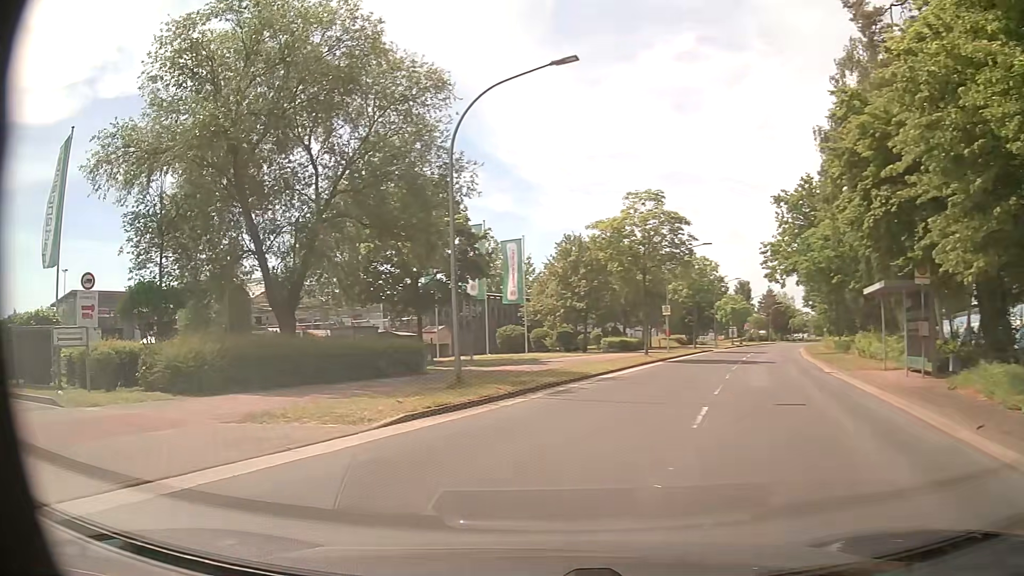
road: unclassified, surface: asphalt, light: Day
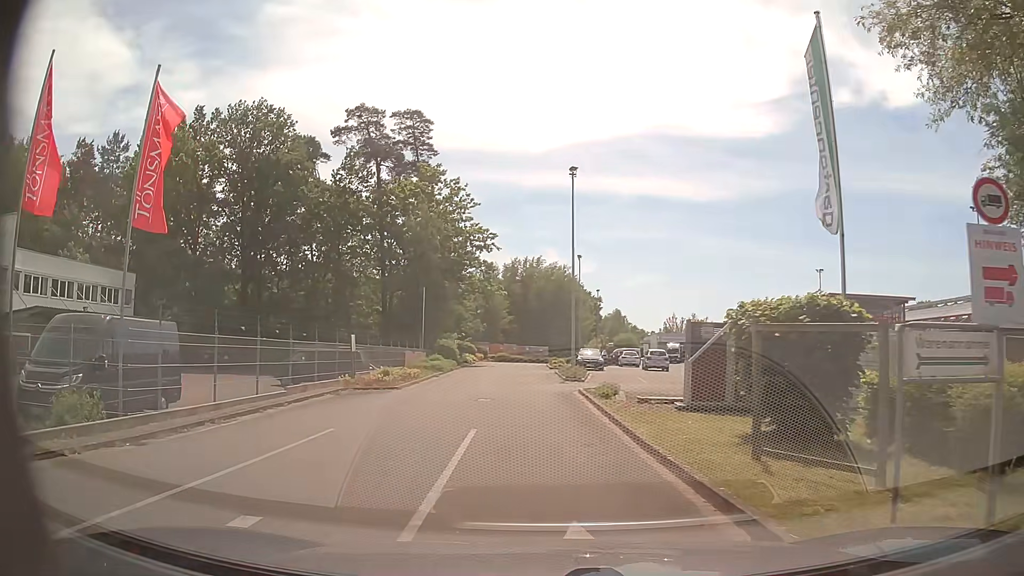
(-6.6, +8.6) m; -68°
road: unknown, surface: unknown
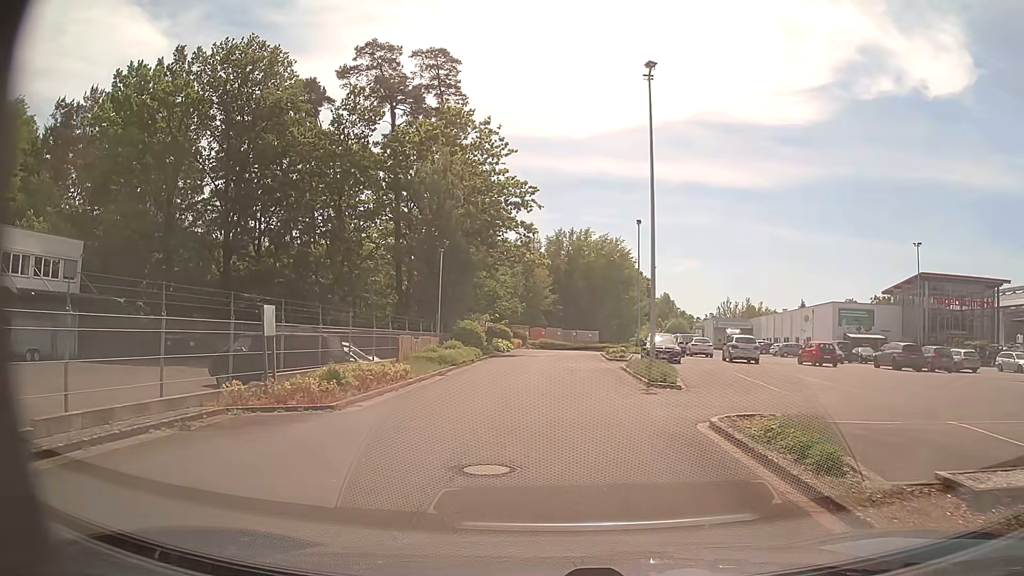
(-0.5, +11.9) m; -4°
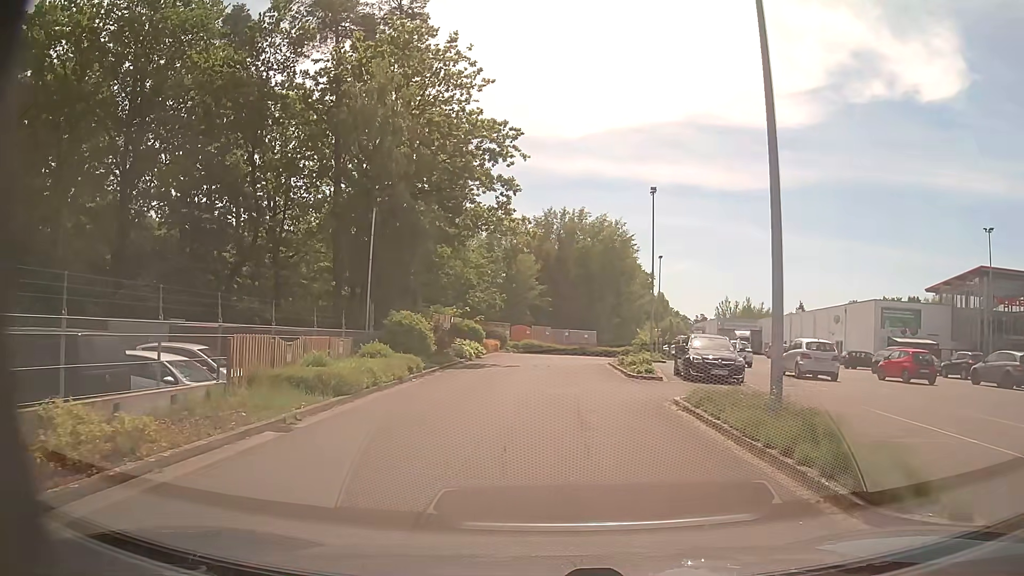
(+0.2, +12.6) m; +1°
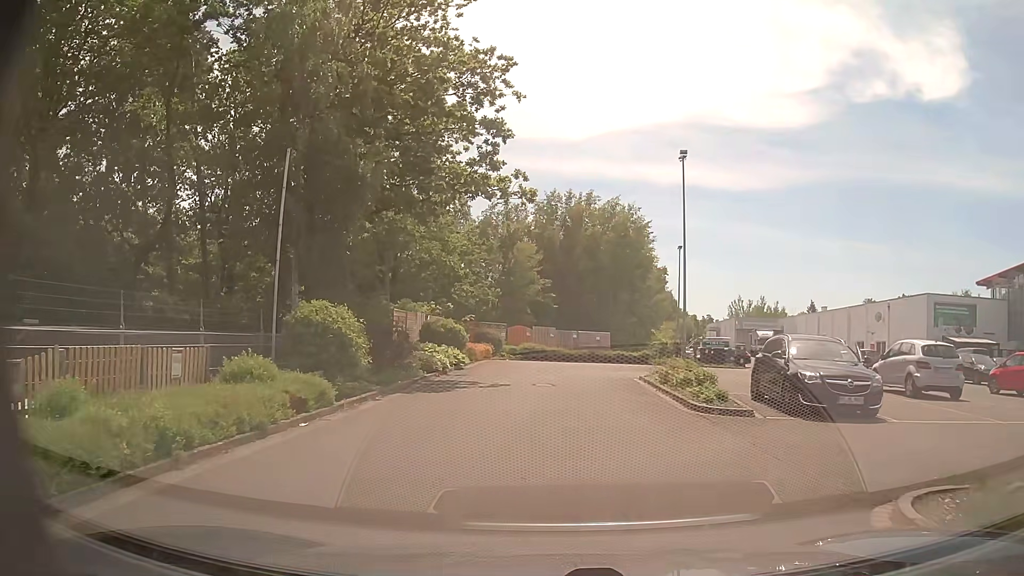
(+0.1, +8.8) m; 0°
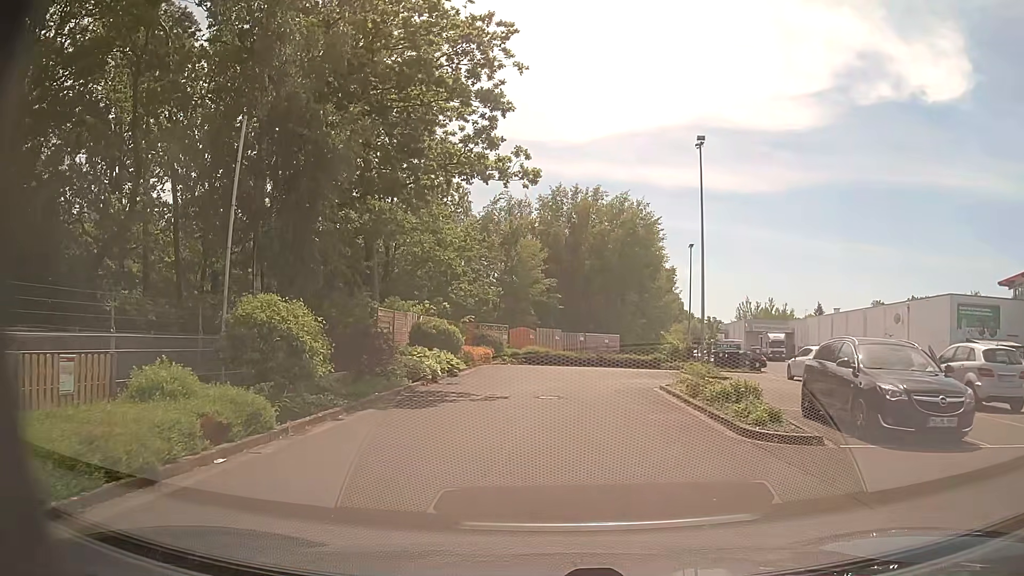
(0.0, +2.9) m; 0°
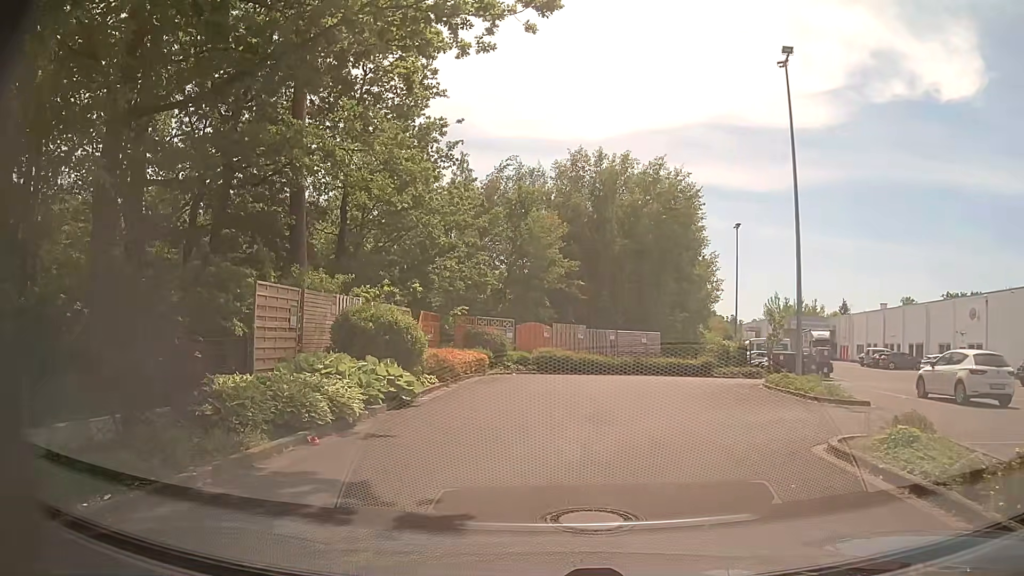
(-0.2, +9.9) m; -3°
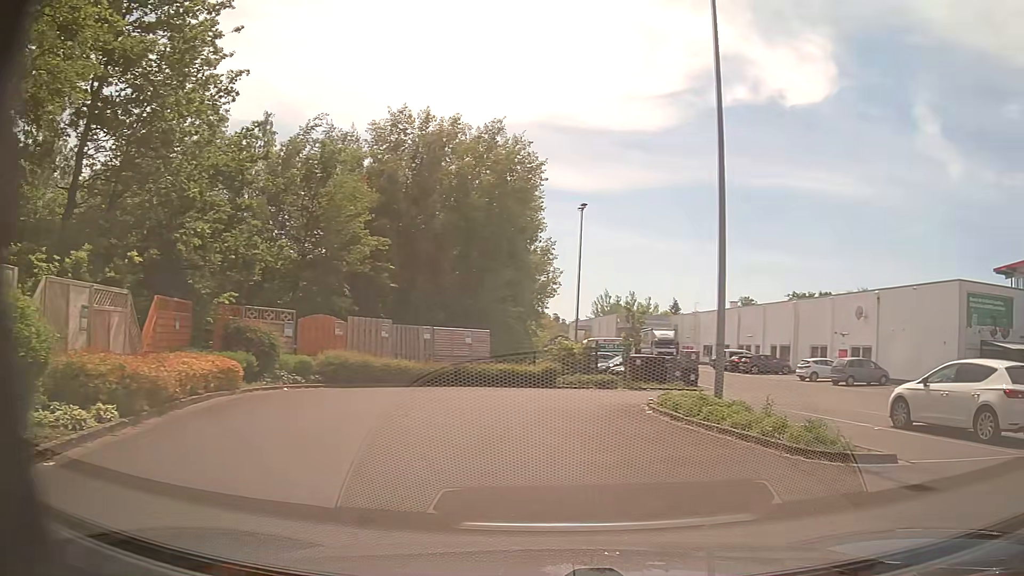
(+0.4, +7.5) m; +13°
